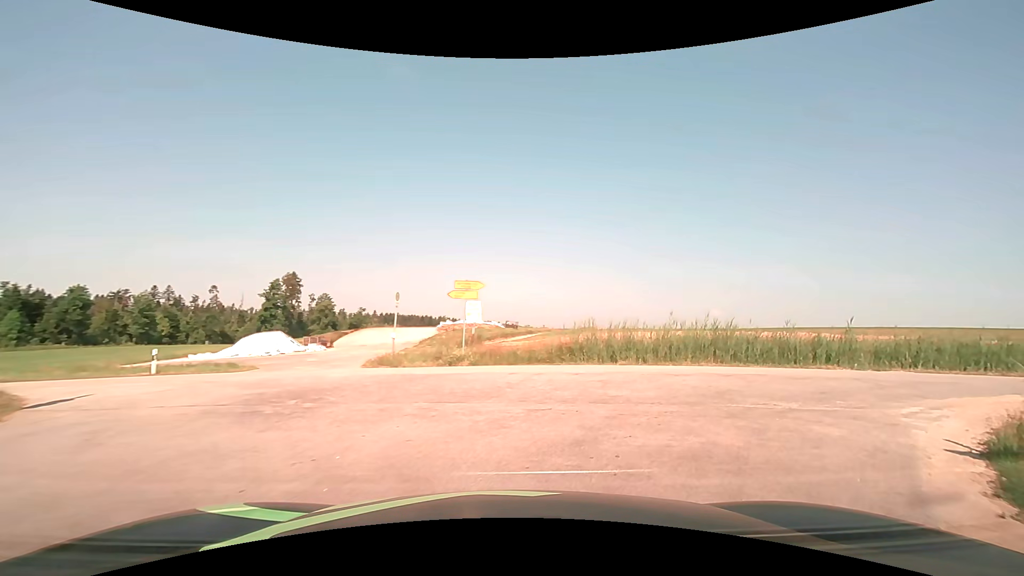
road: tertiary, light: Day
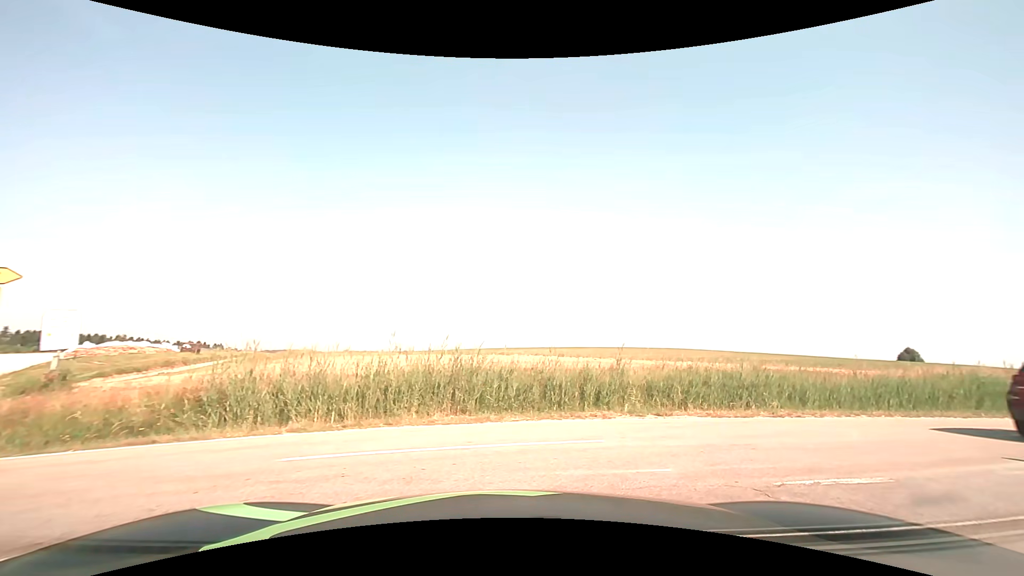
(+1.6, +6.8) m; +30°
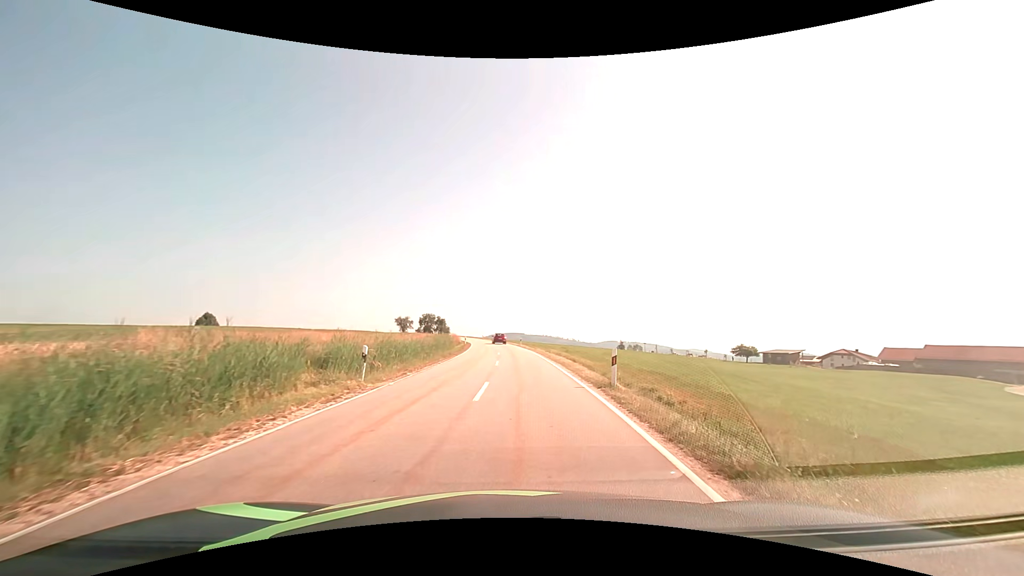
(+10.0, +11.3) m; +70°
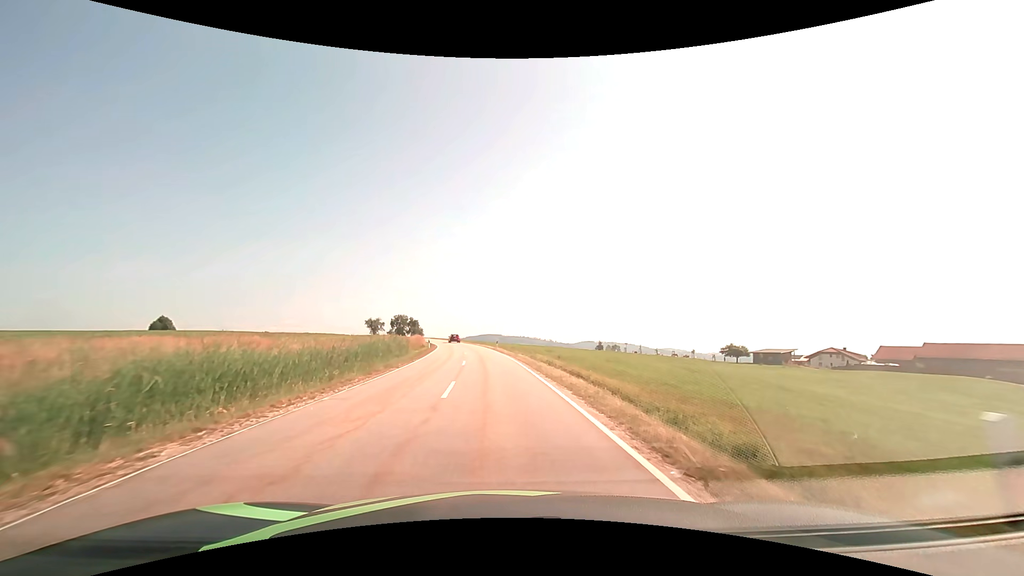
(+0.4, +11.8) m; +3°
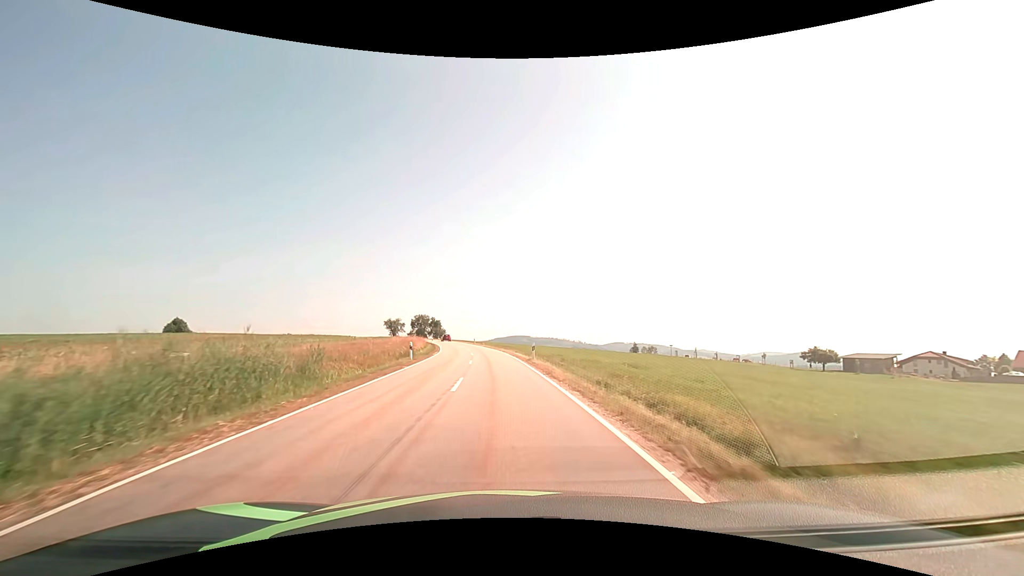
(-0.9, +24.6) m; -3°
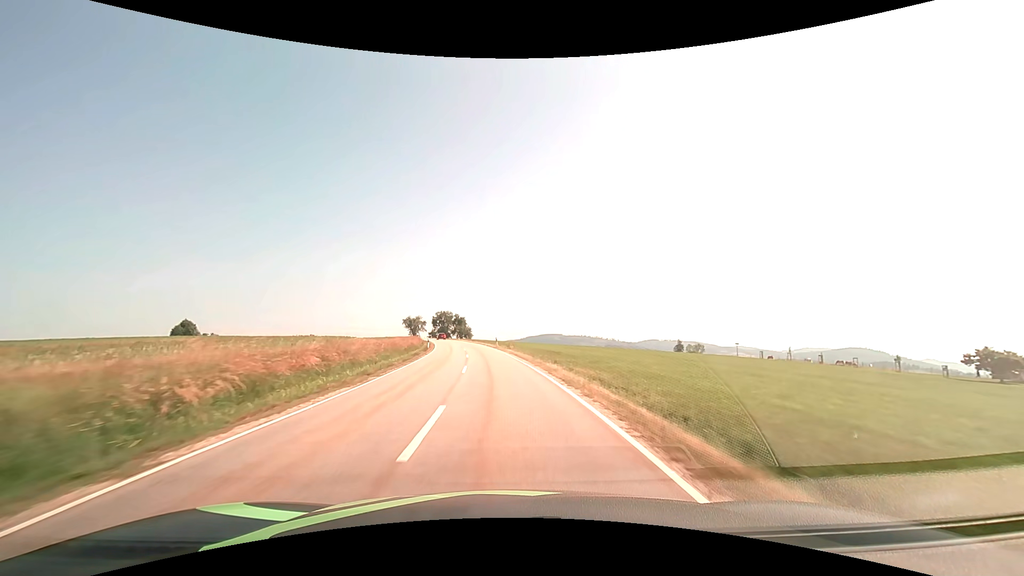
(-1.0, +32.3) m; -4°
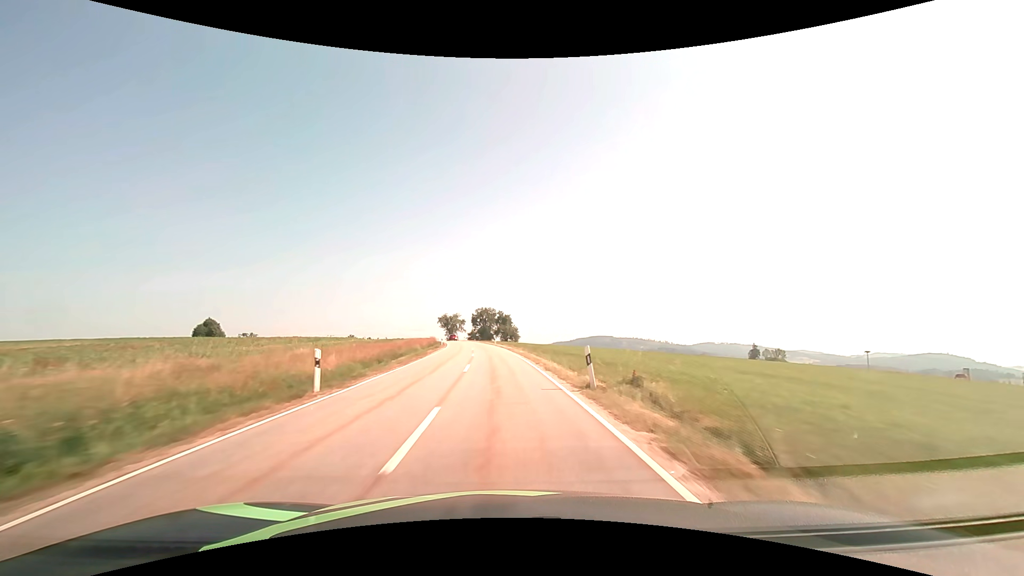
(-1.8, +38.3) m; -6°
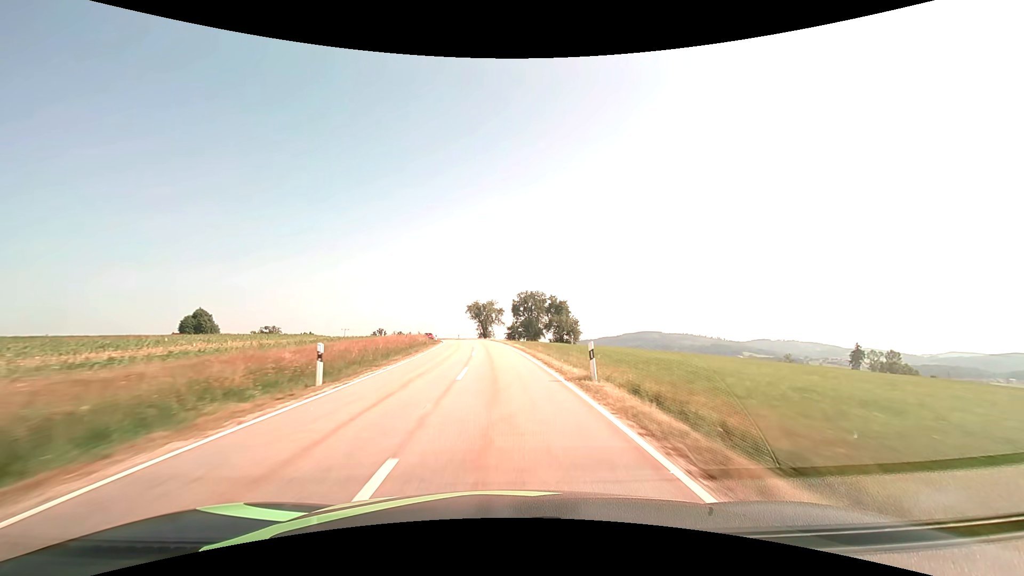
(-2.7, +54.2) m; -5°
(0, +10) (0, +20) (-1, +30) (-1, +40) (-2, +50) (-3, +60) (-5, +70) (-7, +80) (-9, +89) (-12, +99) m
